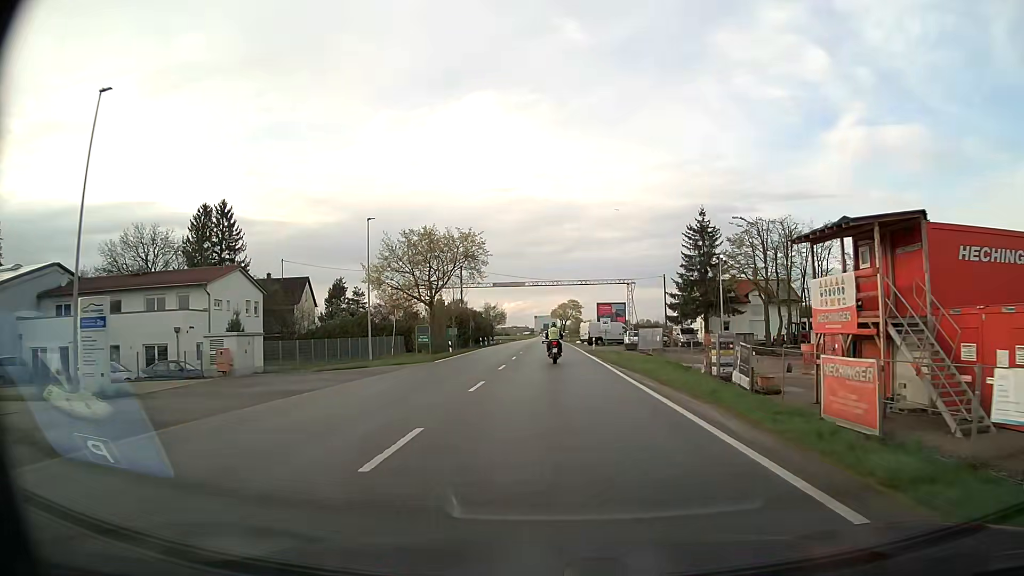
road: secondary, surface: asphalt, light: Day
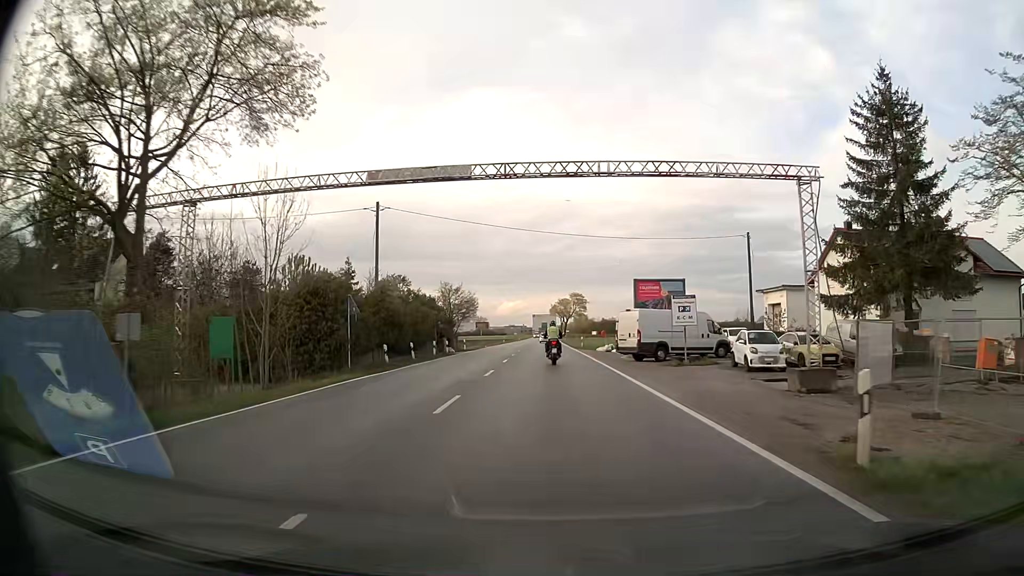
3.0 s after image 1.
(-0.1, +40.8) m; 0°
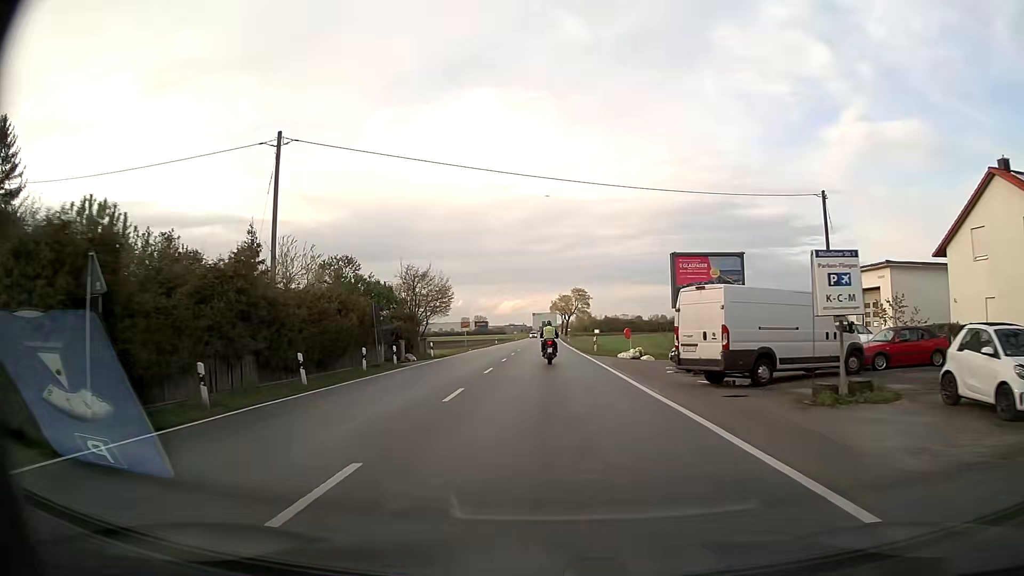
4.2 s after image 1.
(0.0, +16.1) m; 0°
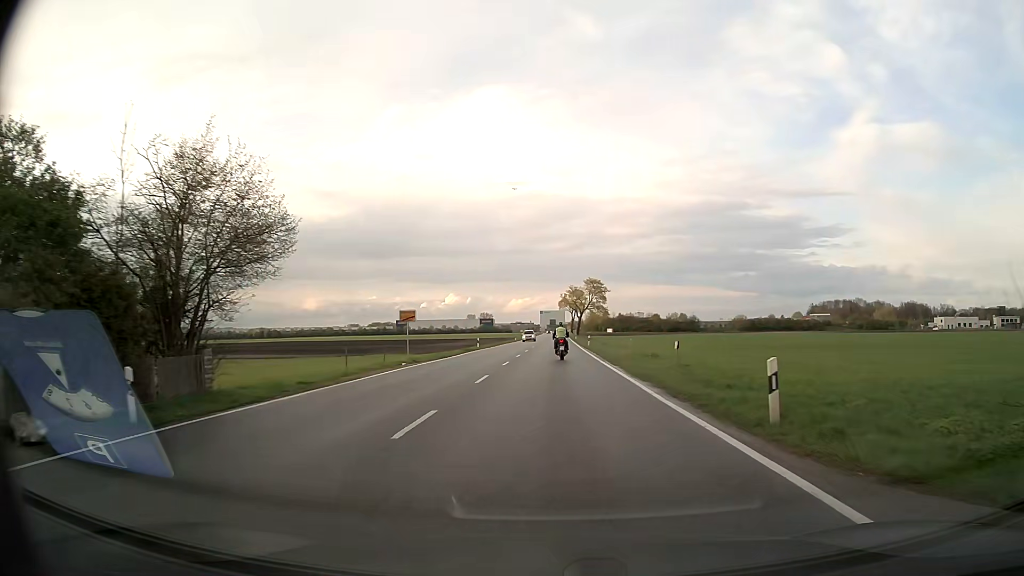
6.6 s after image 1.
(-0.2, +31.5) m; 0°
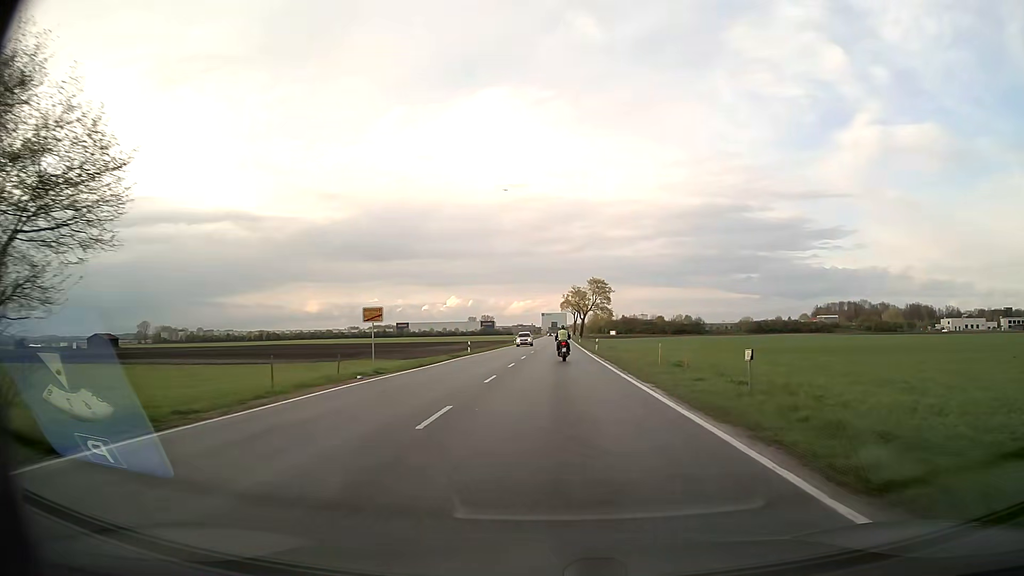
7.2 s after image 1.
(0.0, +8.0) m; 0°
(0, +10) (0, +20) (0, +30) (+1, +40) (+1, +50) (+1, +60) (+1, +70) (+1, +80) (+1, +90) (+1, +100) m
